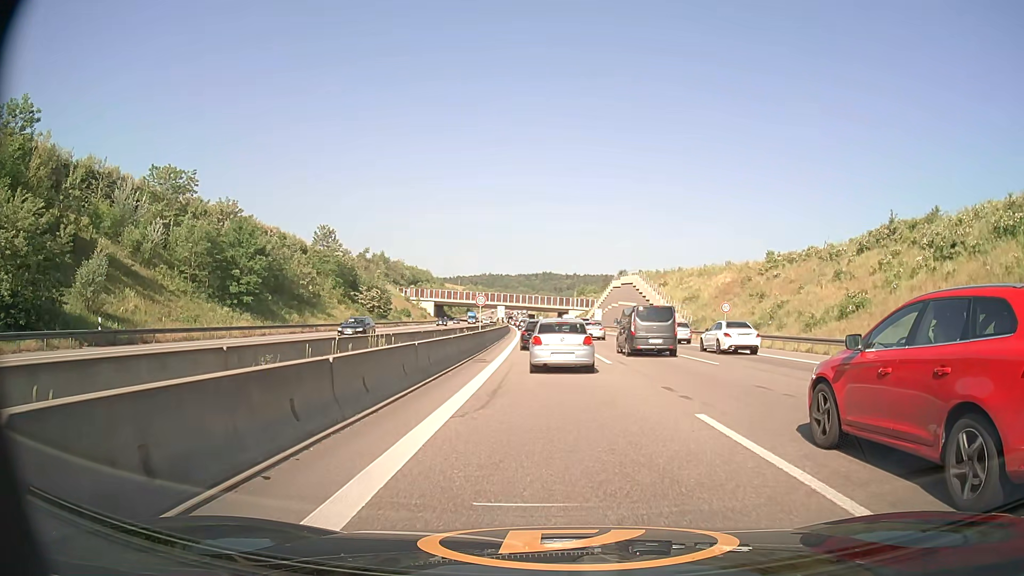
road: motorway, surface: asphalt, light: Day
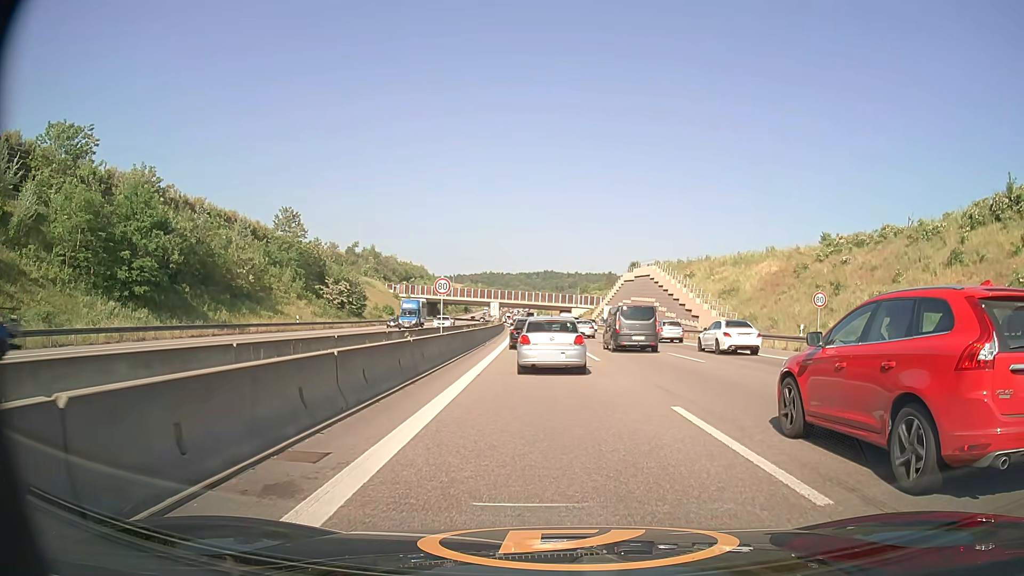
(-0.1, +17.2) m; 0°
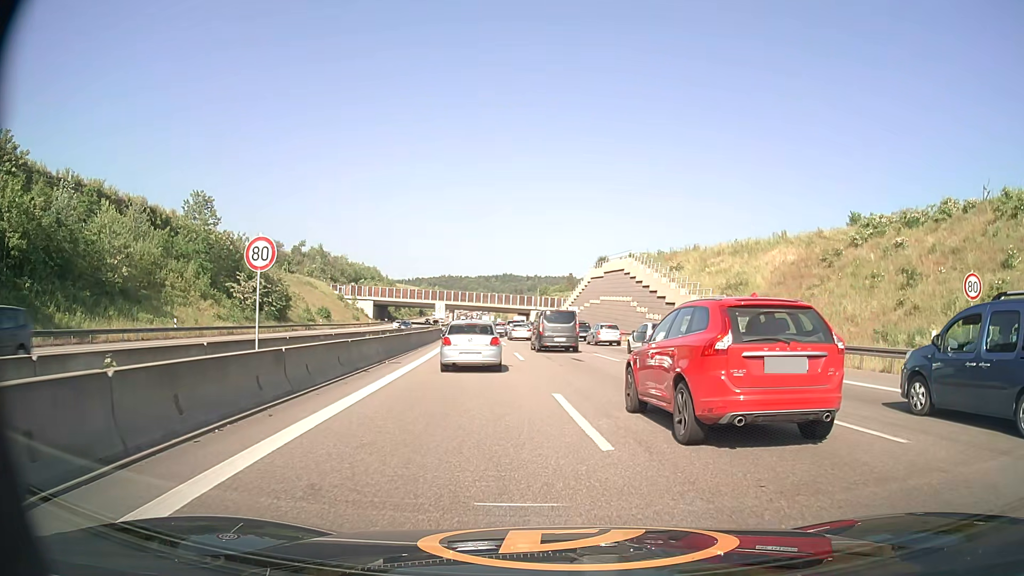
(+0.4, +15.6) m; +3°
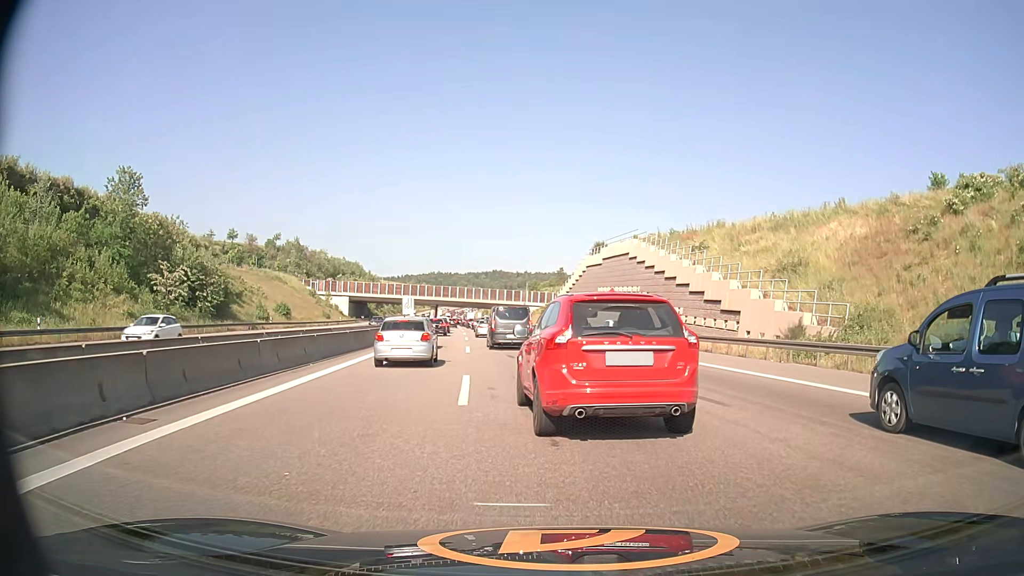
(+0.2, +14.5) m; +1°
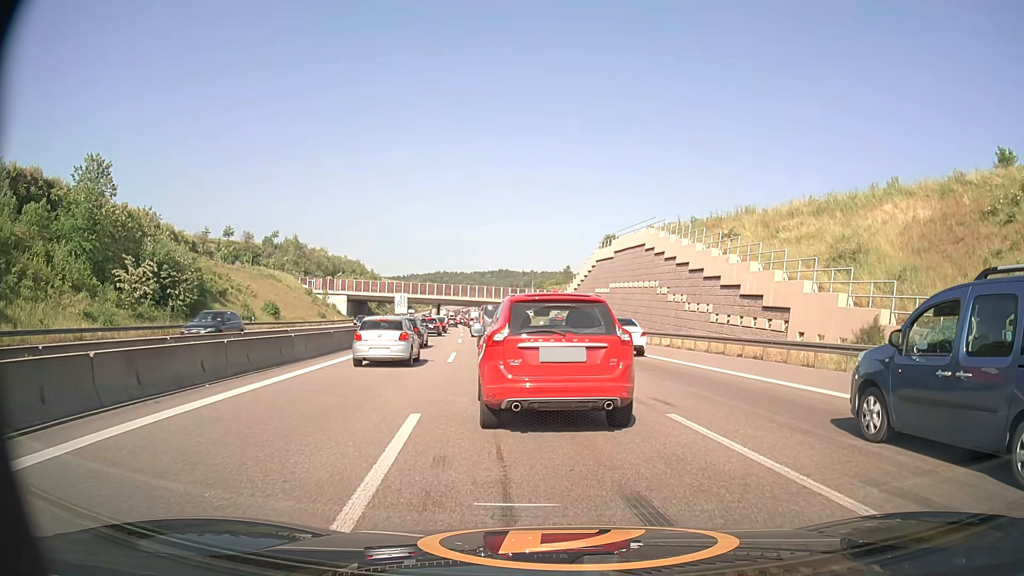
(0.0, +6.8) m; 0°
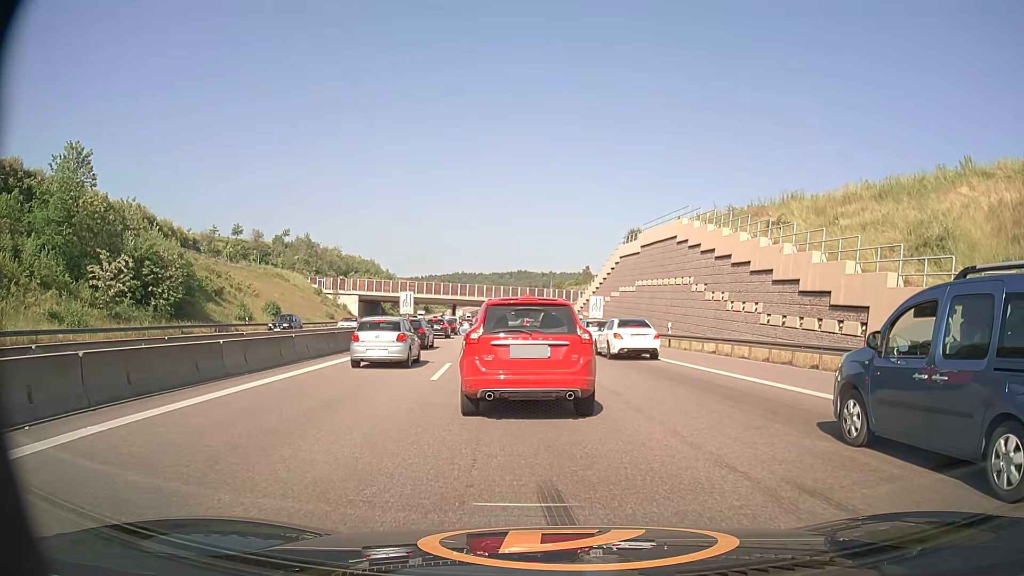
(-0.1, +6.1) m; -2°
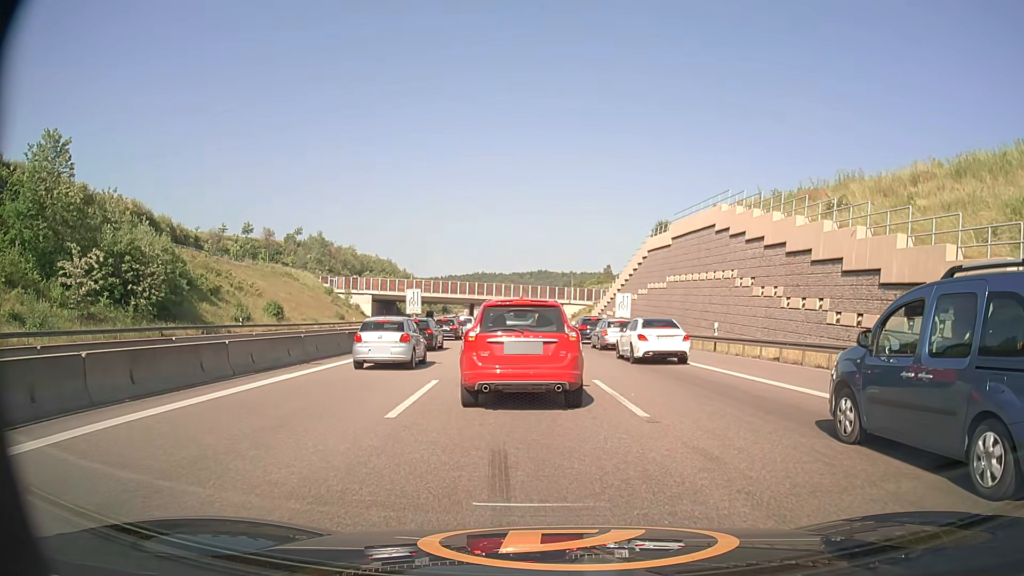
(-0.1, +6.0) m; -1°
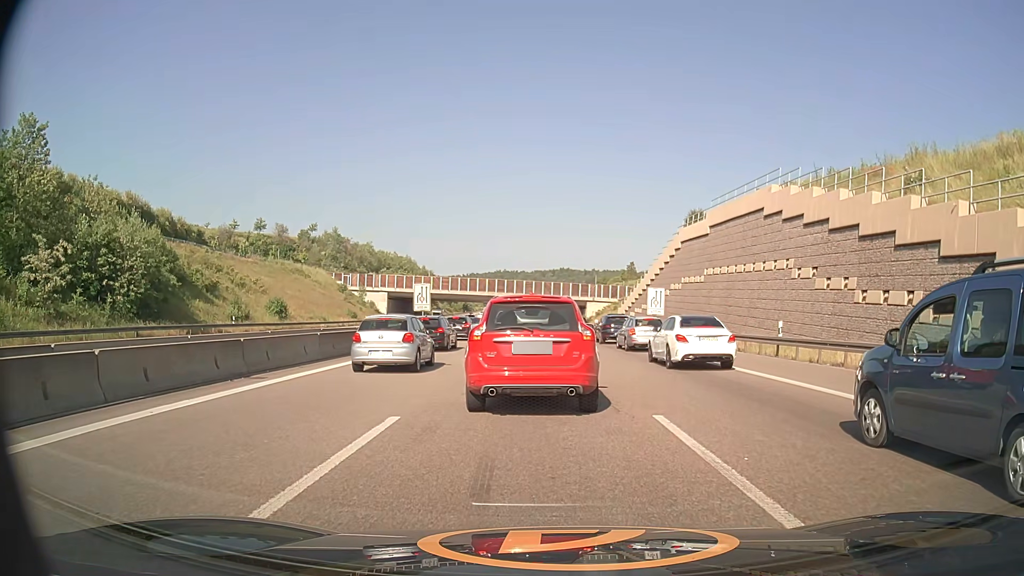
(-0.1, +5.9) m; -2°
